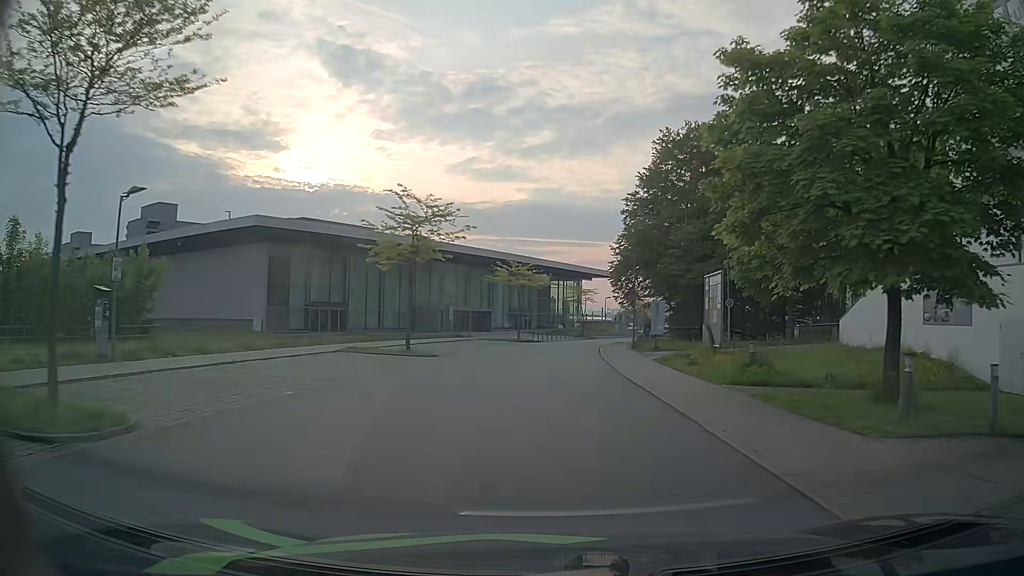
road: residential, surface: asphalt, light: Day
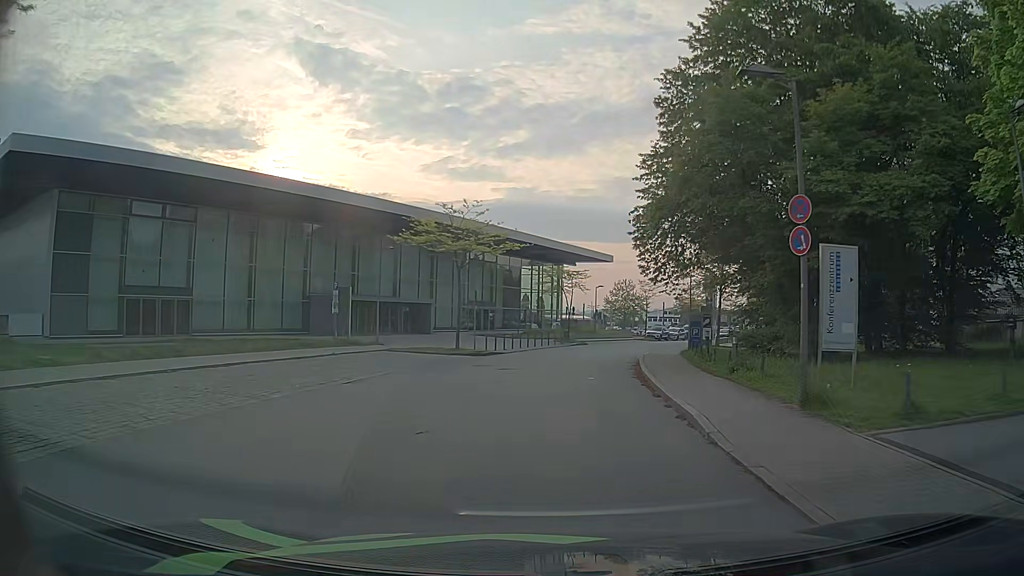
(+0.3, +26.3) m; +1°
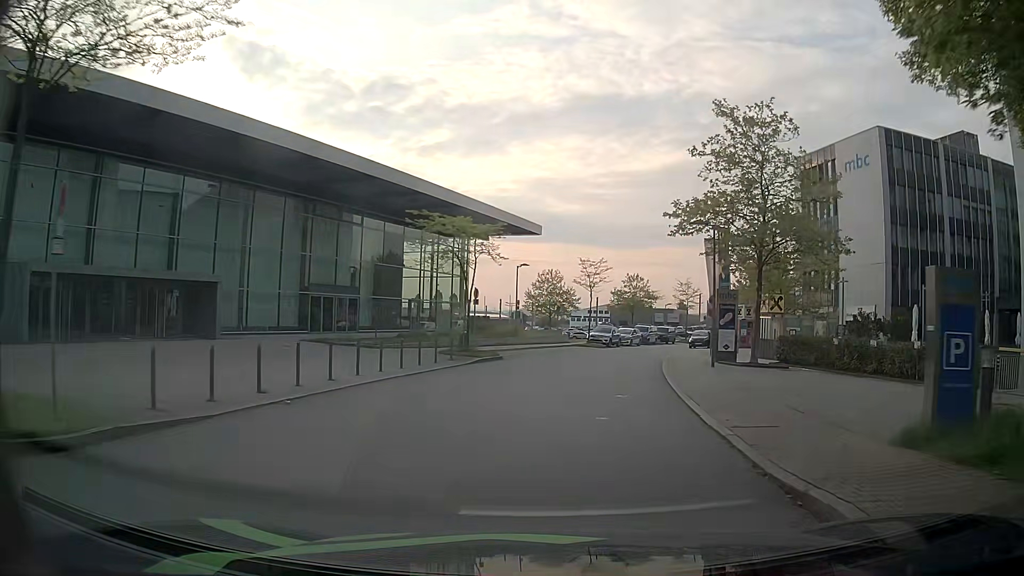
(+1.7, +24.7) m; +8°
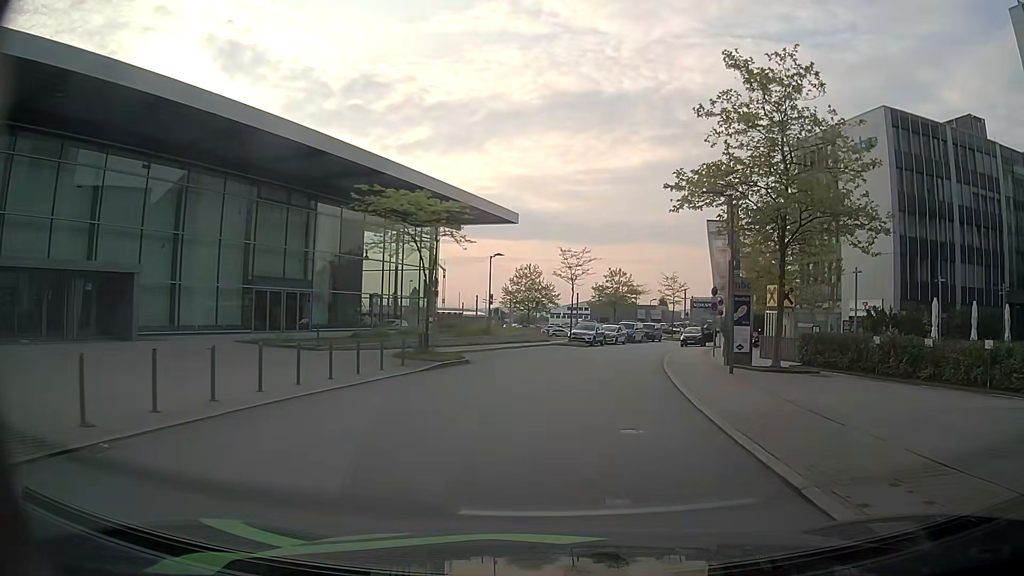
(+0.1, +5.0) m; +2°
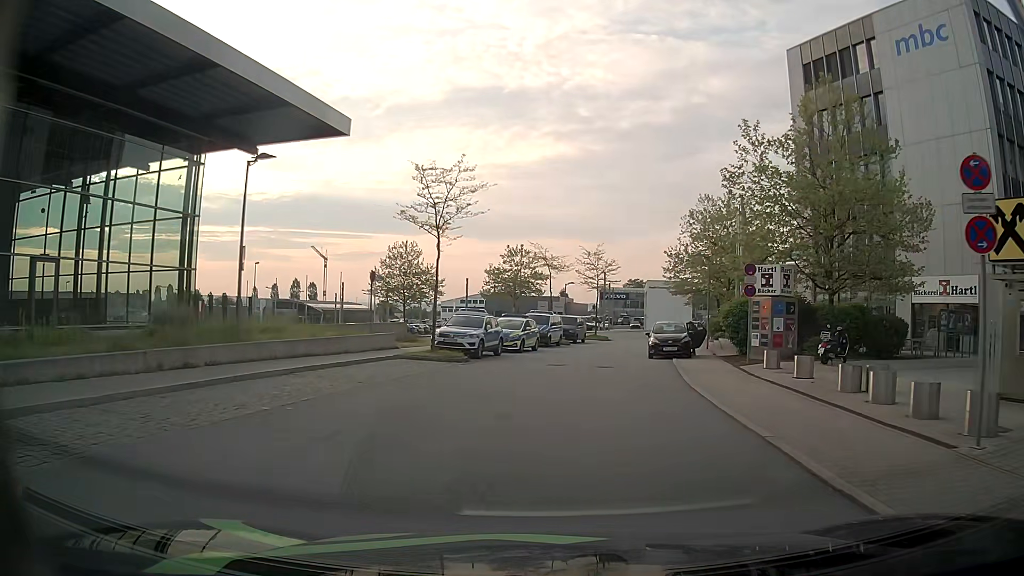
(+1.8, +24.2) m; +10°
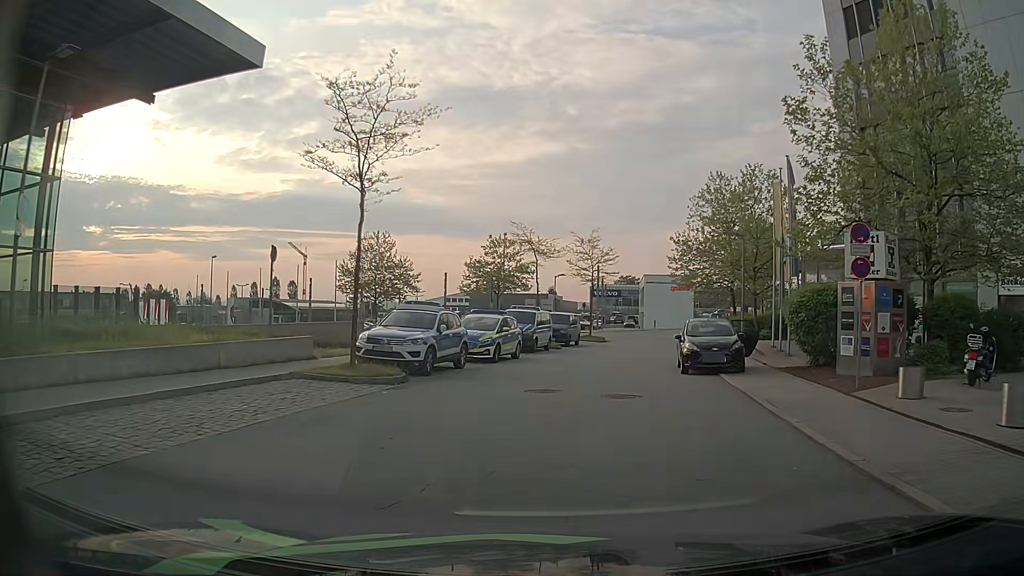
(-0.1, +8.7) m; -1°
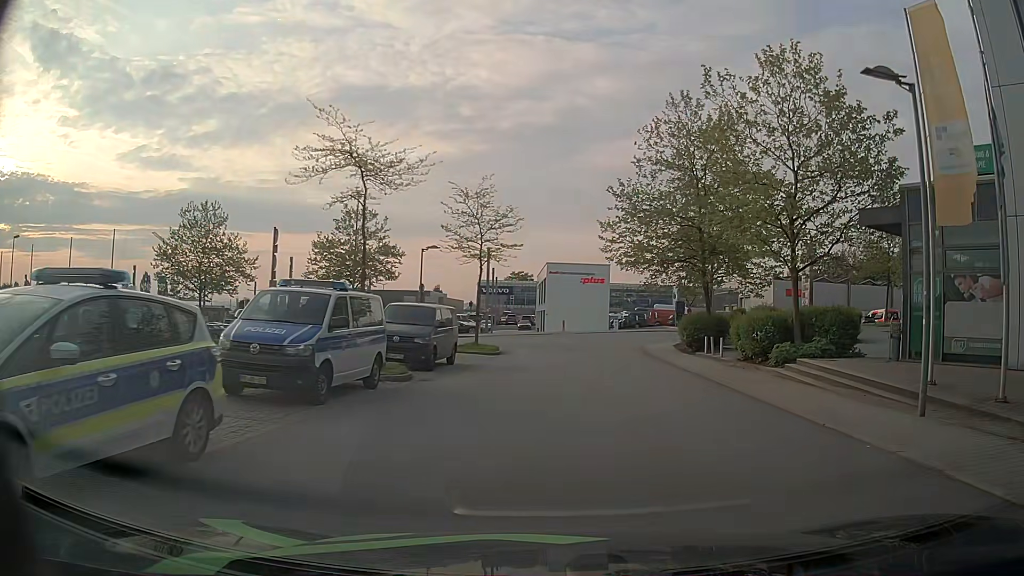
(+1.0, +19.4) m; +9°
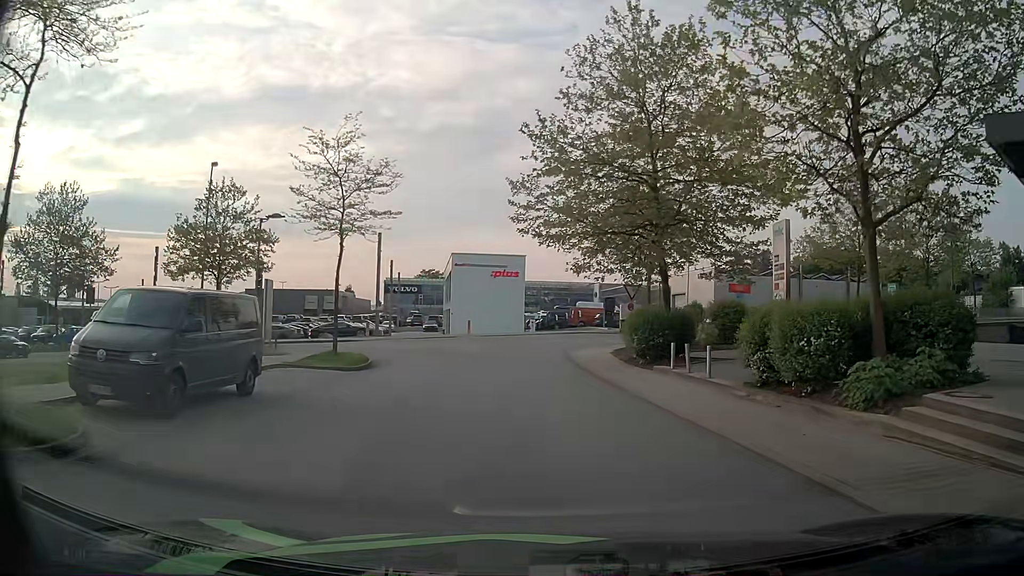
(+0.8, +10.2) m; +8°
